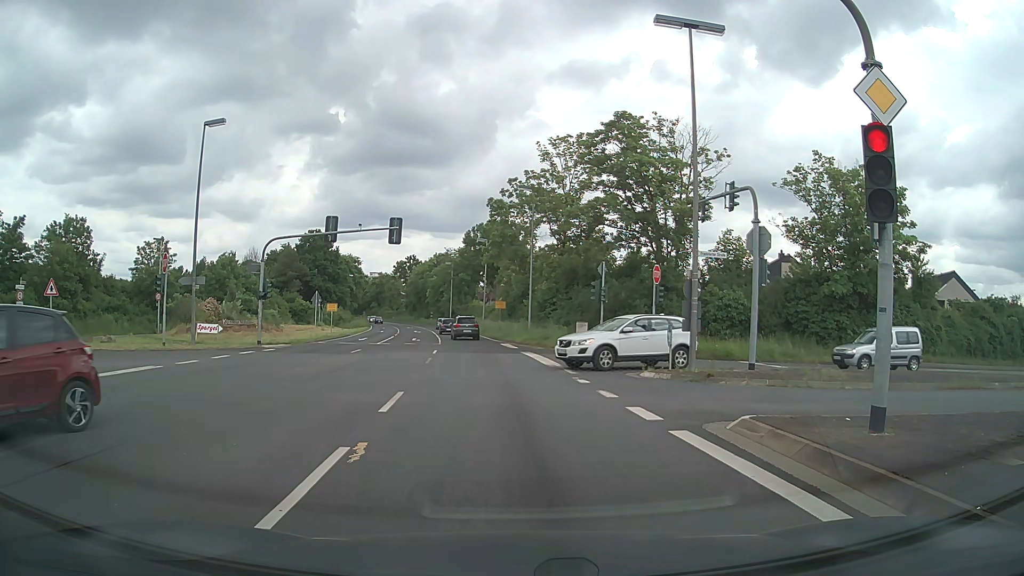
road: primary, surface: asphalt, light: Day
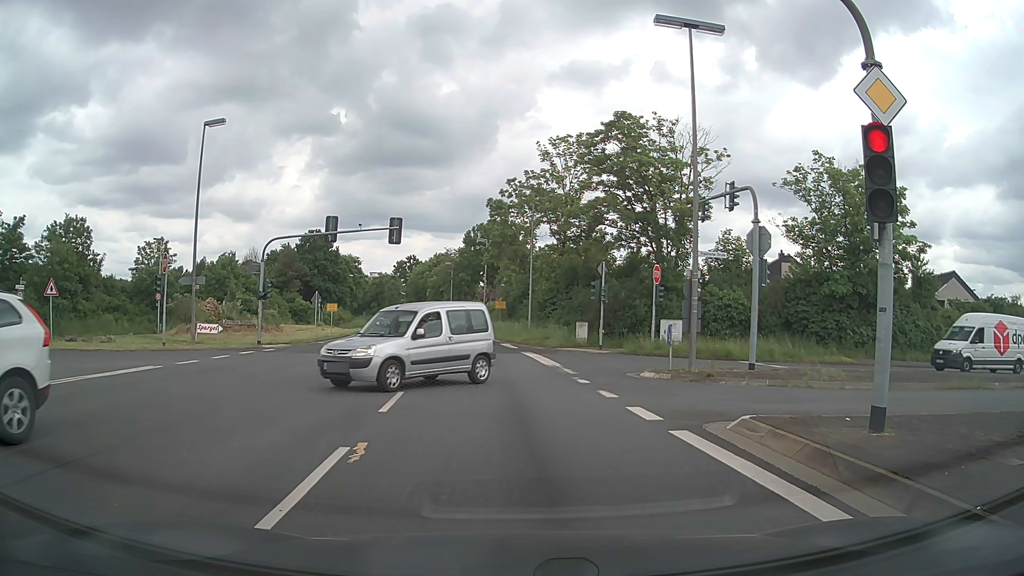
(0.0, 0.0) m; 0°
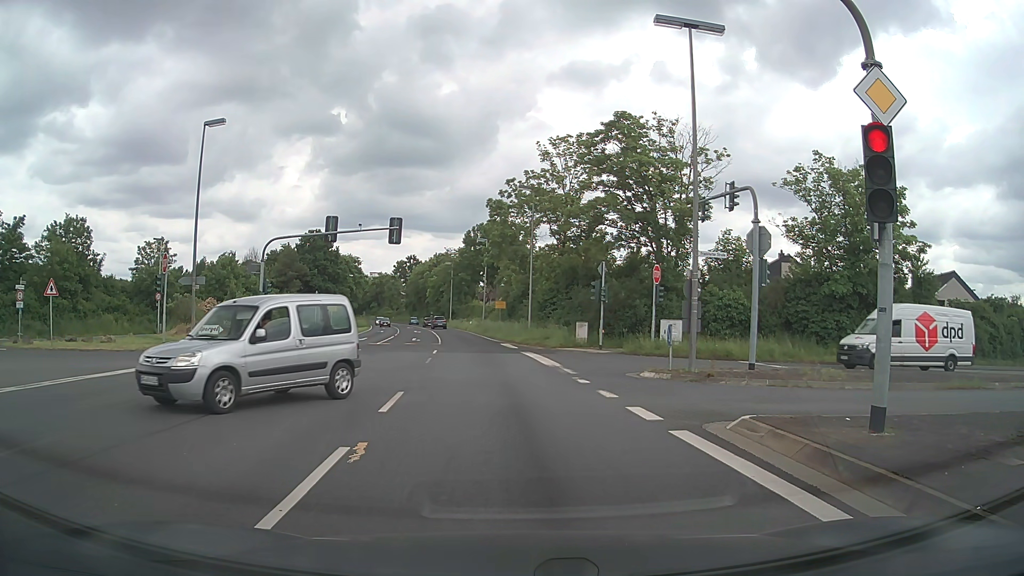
(0.0, 0.0) m; 0°
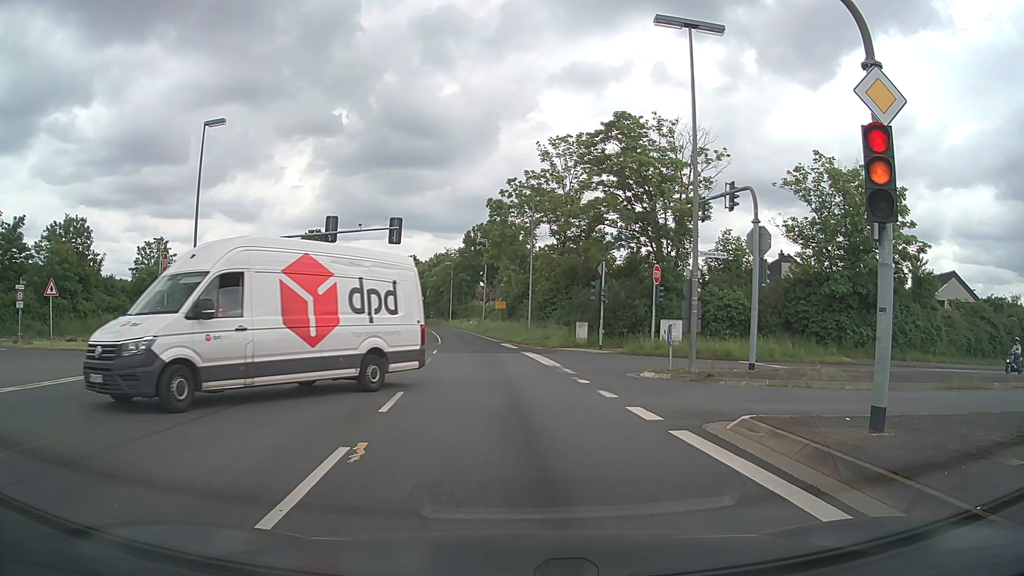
(0.0, 0.0) m; 0°
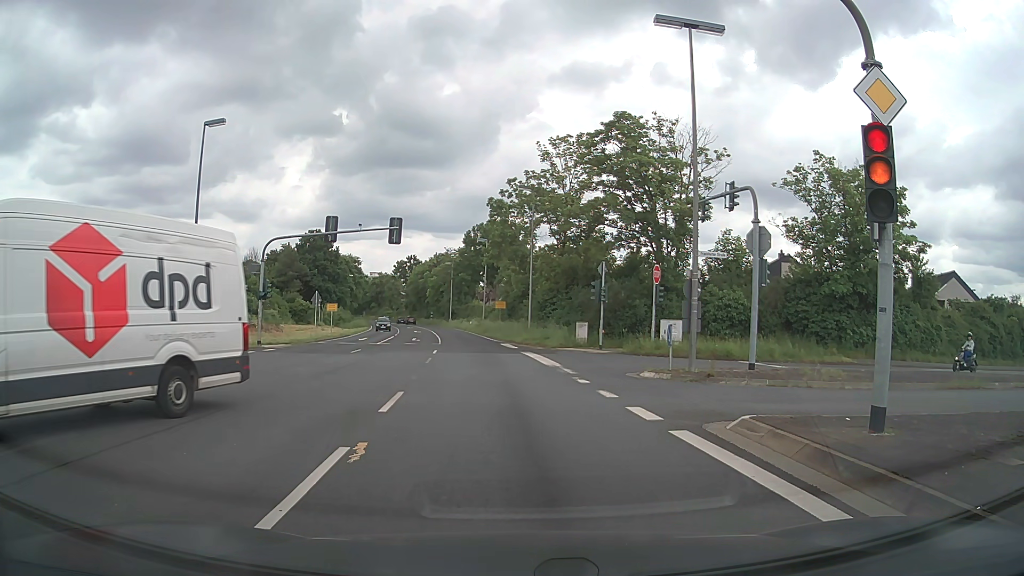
(0.0, 0.0) m; 0°
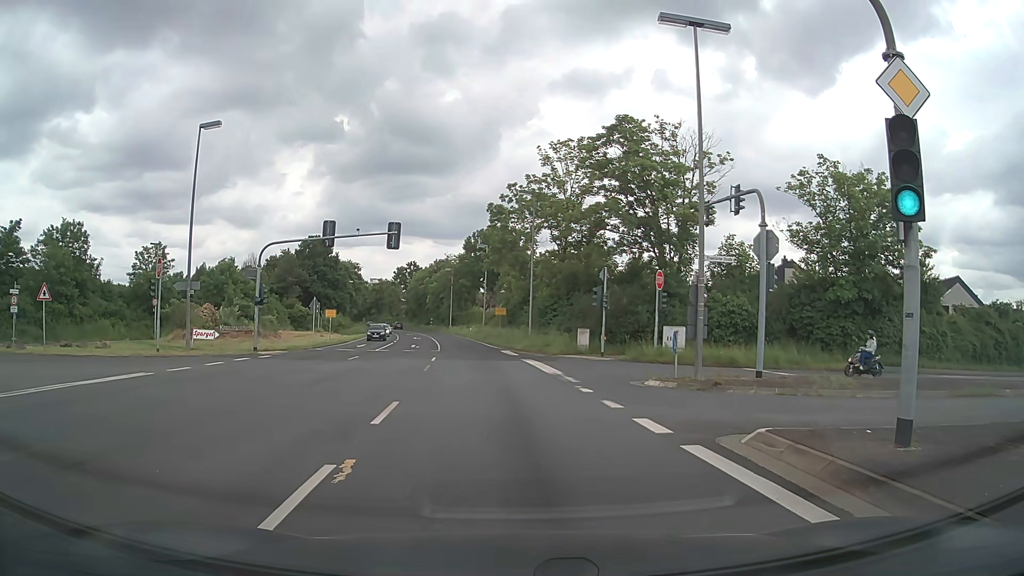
(0.0, +0.7) m; -2°
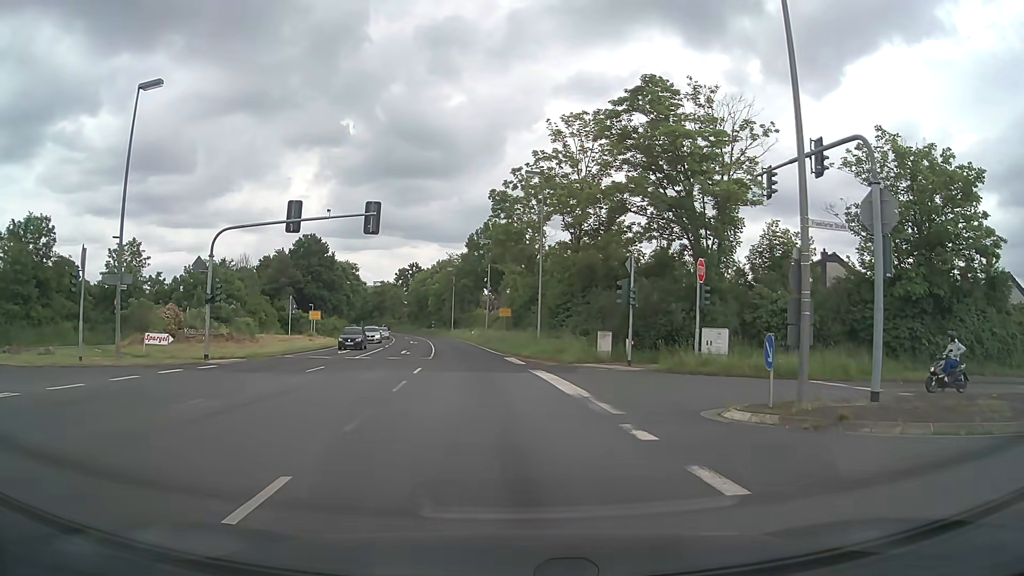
(+0.1, +6.8) m; 0°
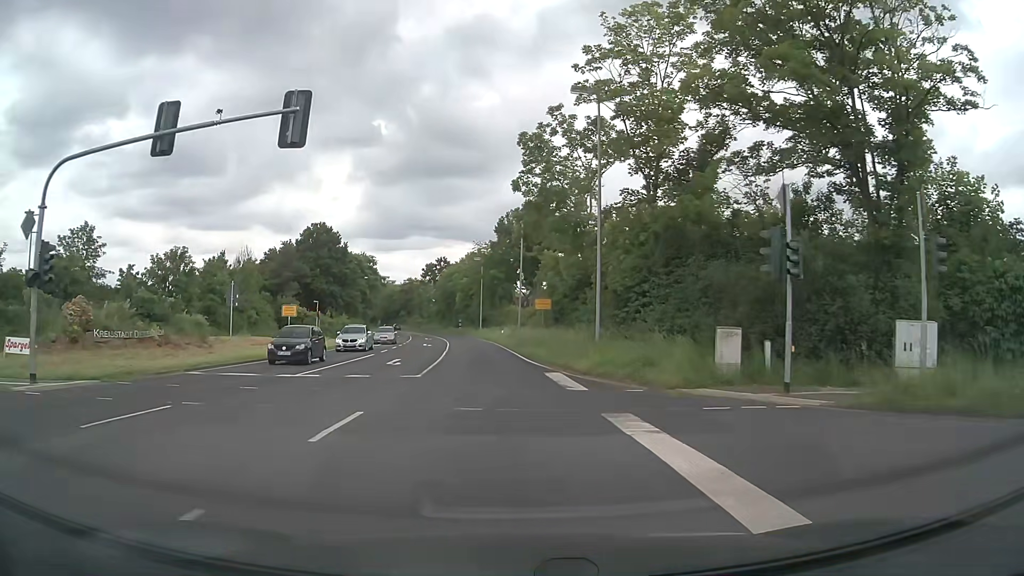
(-0.3, +13.9) m; -3°
(0, +10) (-1, +20) (-1, +30) (-2, +40) (-3, +50) (-4, +60) (-6, +70) (-7, +80) (-9, +89) (-10, +99) m
